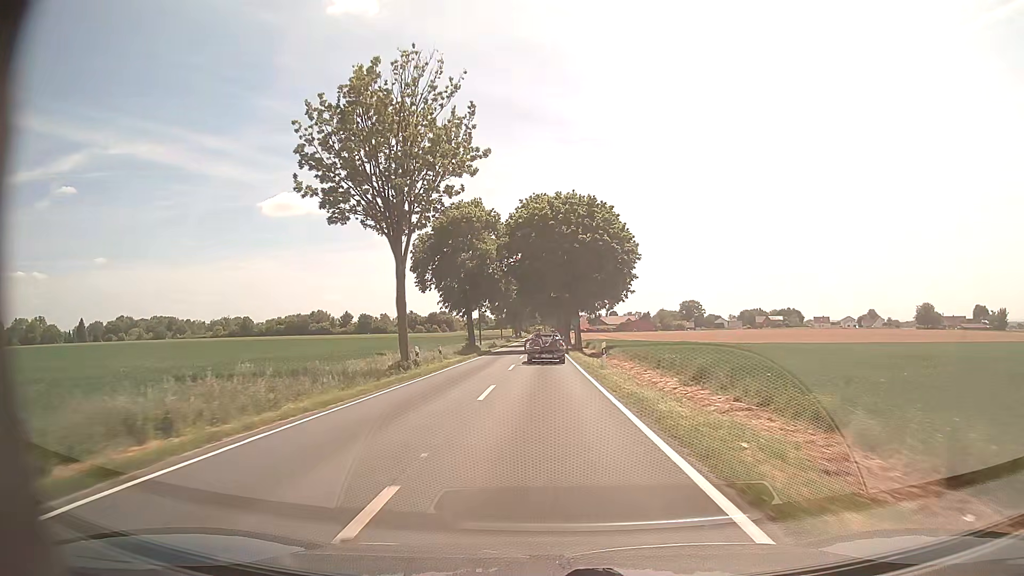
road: tertiary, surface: asphalt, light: Day
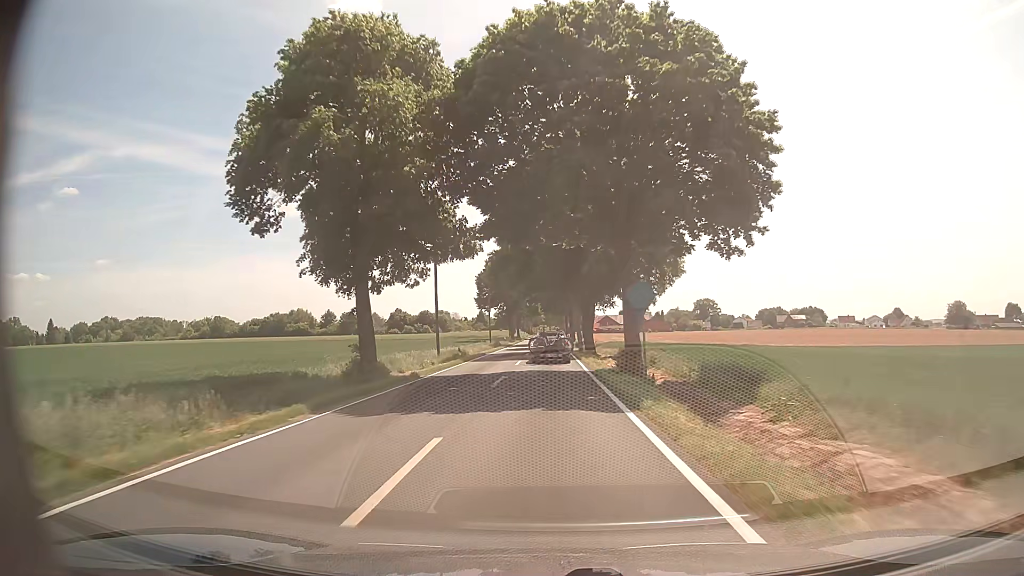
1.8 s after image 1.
(-0.1, +33.0) m; 0°
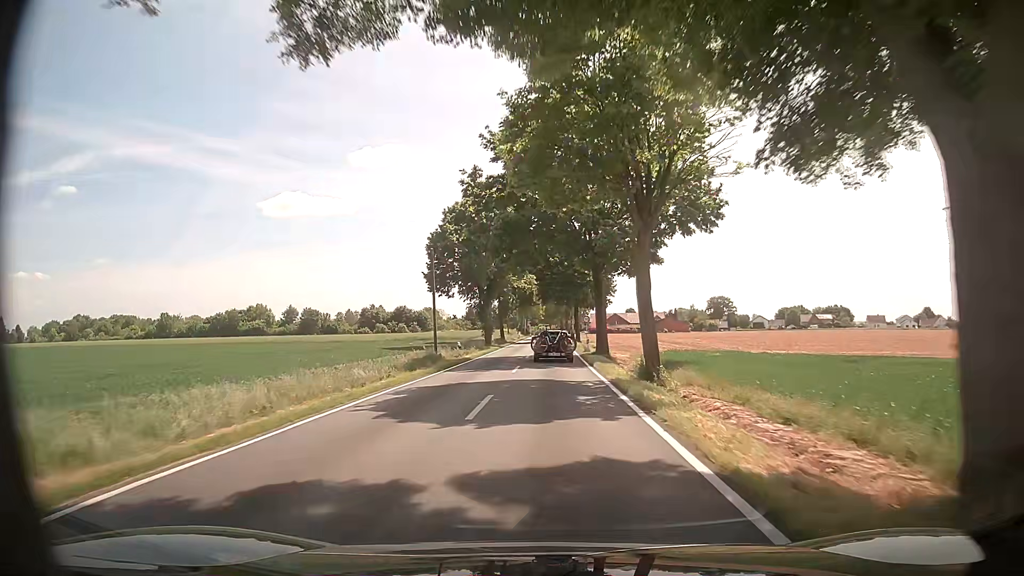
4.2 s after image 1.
(0.0, +42.1) m; 0°
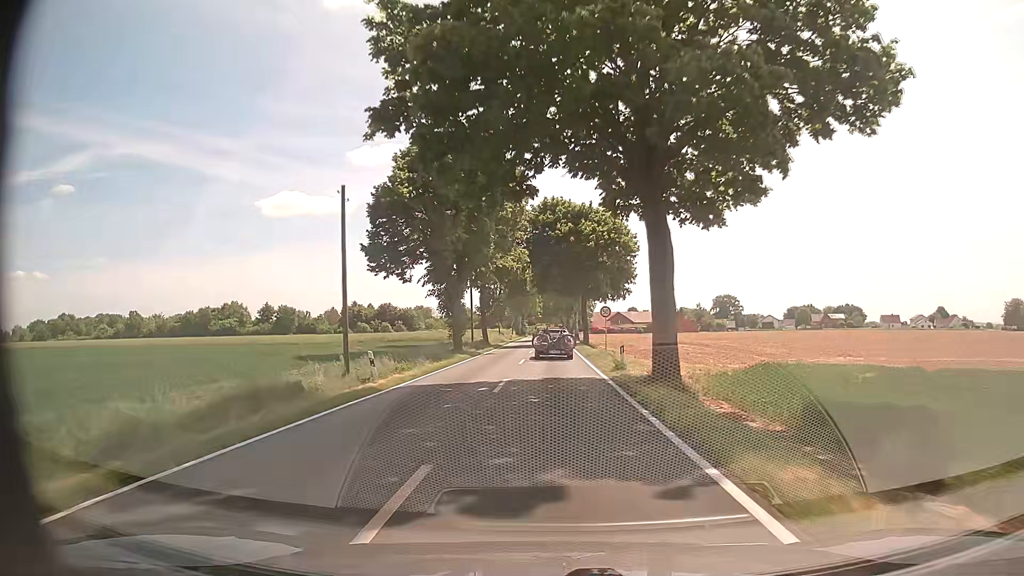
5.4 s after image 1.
(+0.1, +19.4) m; 0°
